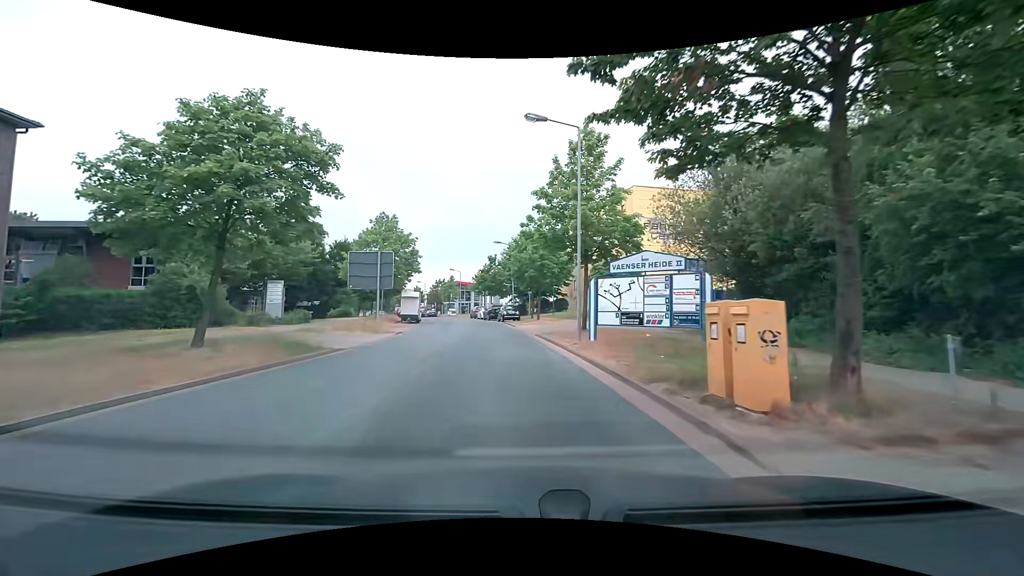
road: residential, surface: asphalt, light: Day
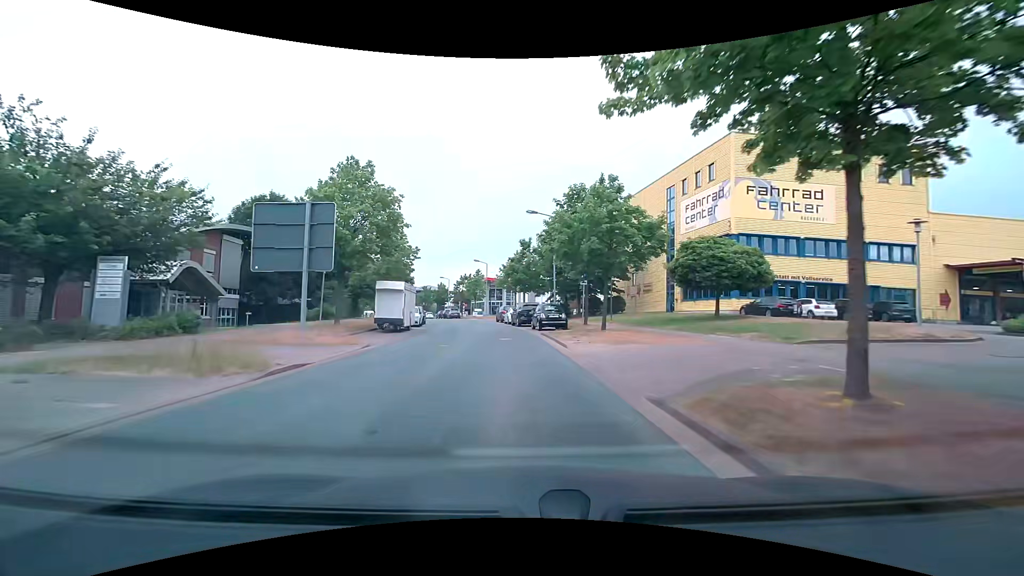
(-0.9, +16.6) m; -5°
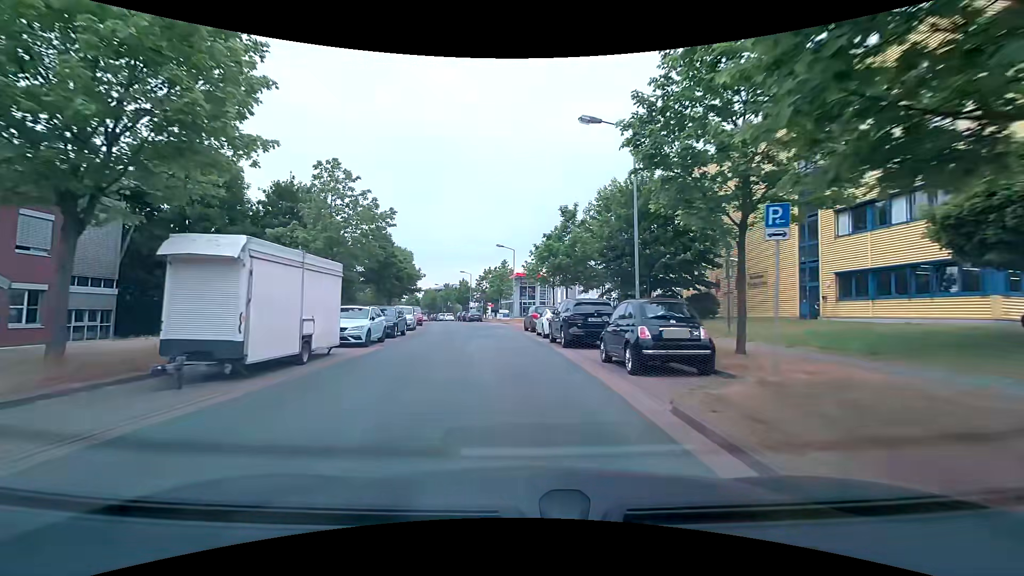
(-0.4, +17.6) m; -4°
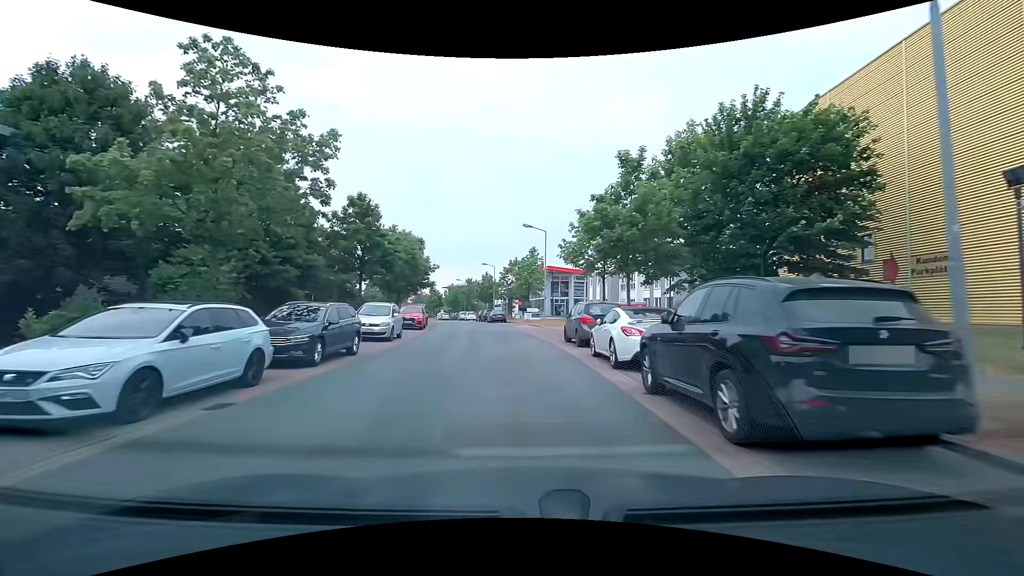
(-0.3, +11.8) m; -3°
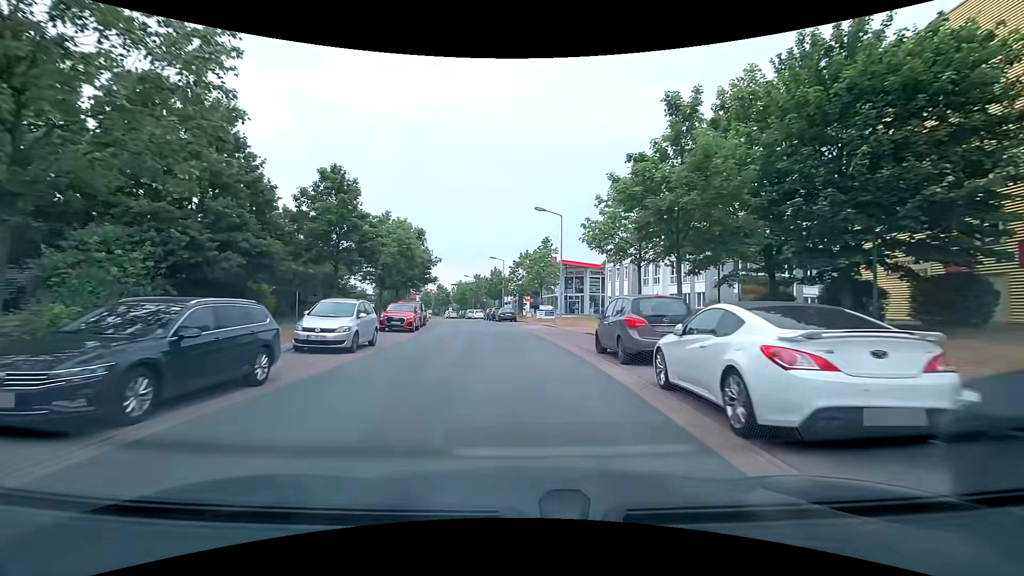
(-0.1, +5.9) m; -2°
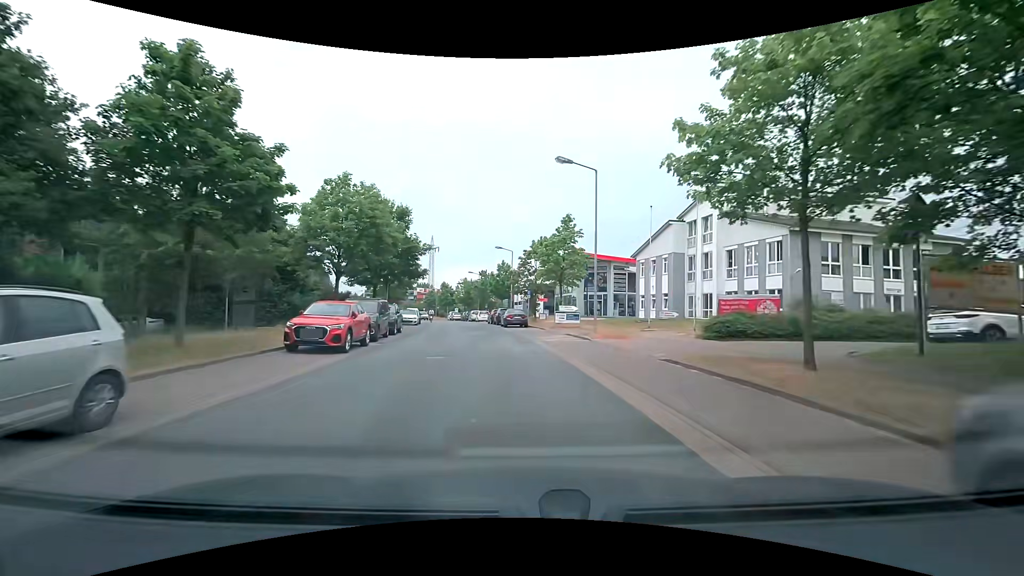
(-0.2, +11.8) m; -2°
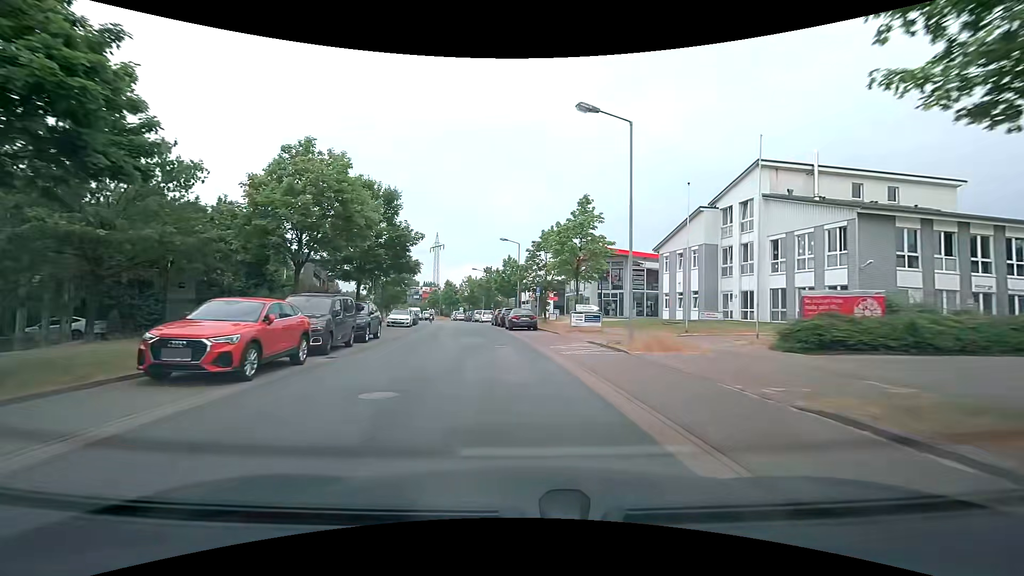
(0.0, +6.0) m; 0°
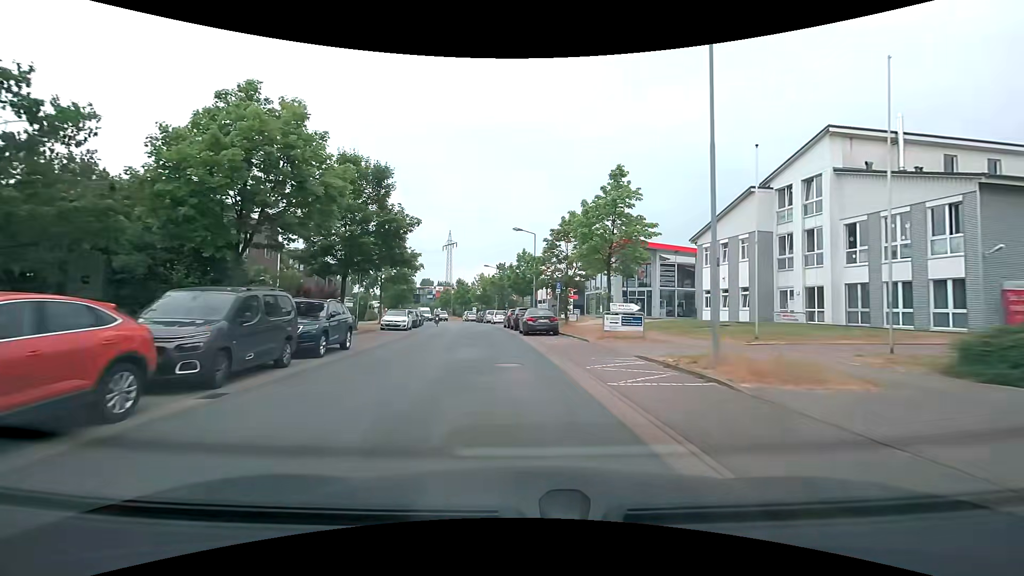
(-0.1, +6.1) m; -2°
(0, +10) (-1, +20) (-2, +30) (-4, +40) (-5, +50) (-7, +60) (-9, +69) (-11, +79) (-13, +89) (-16, +98) m
